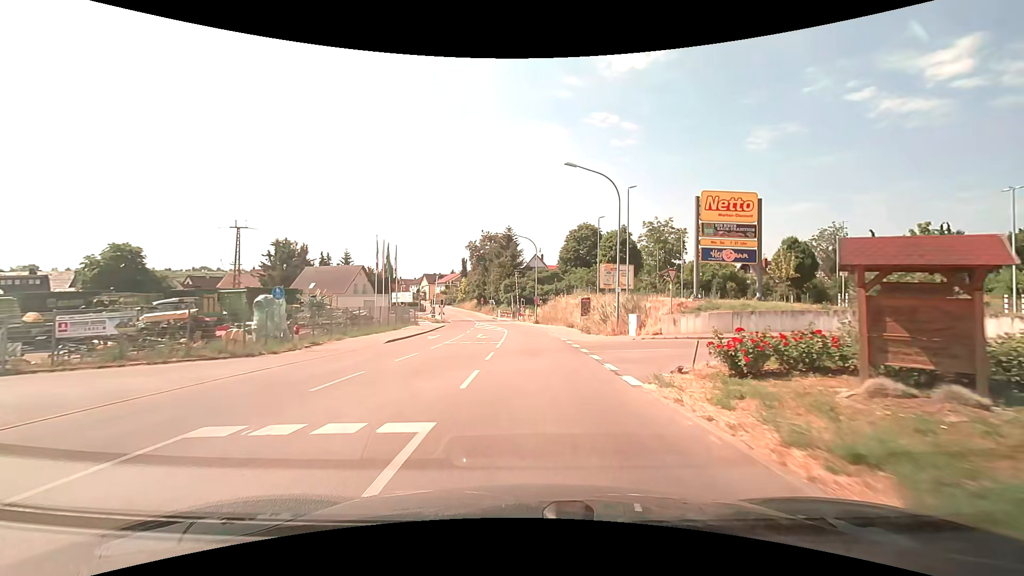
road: secondary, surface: asphalt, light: Day
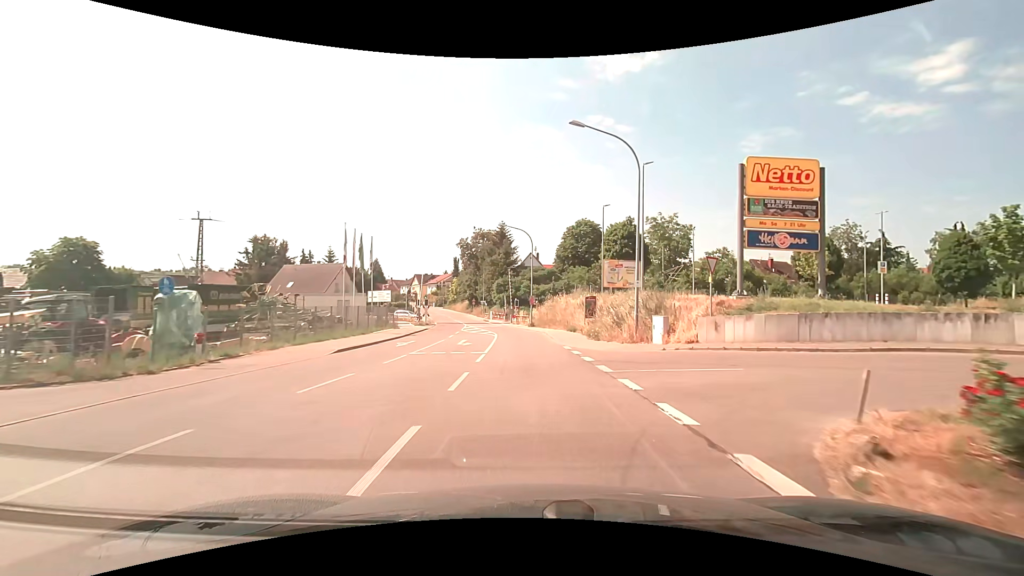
(0.0, +6.3) m; 0°
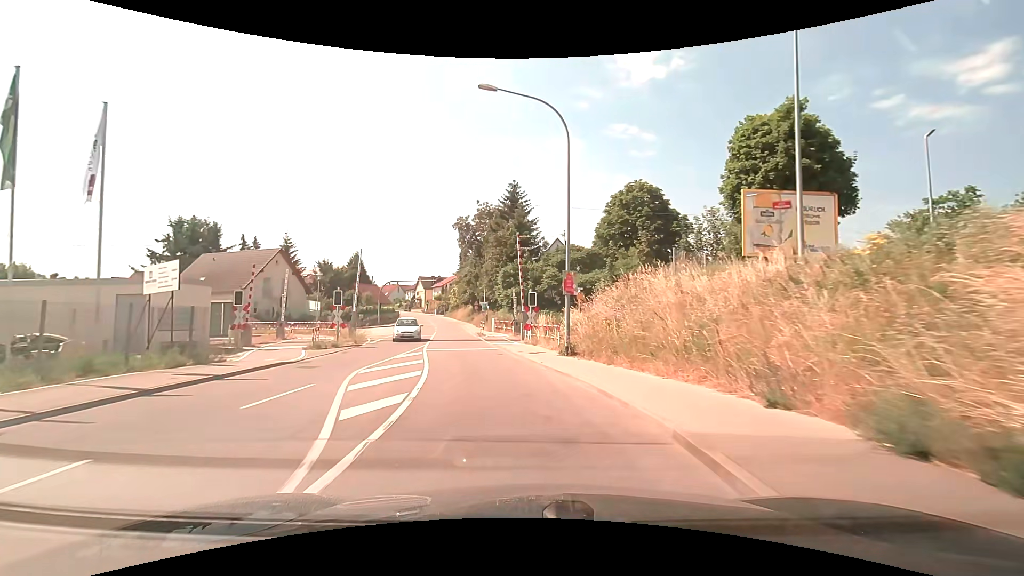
(0.0, +29.8) m; -3°
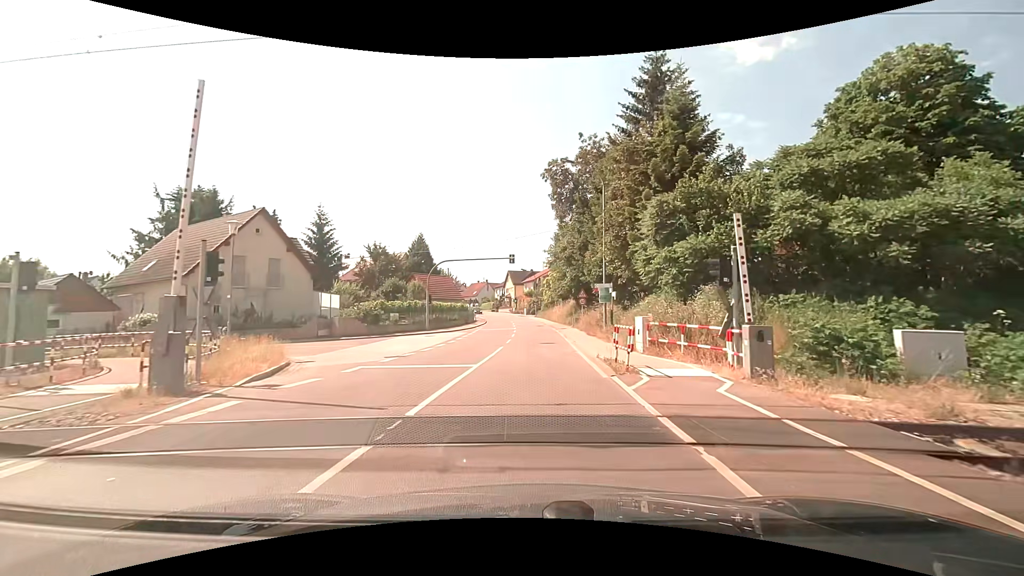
(-3.1, +26.1) m; -11°
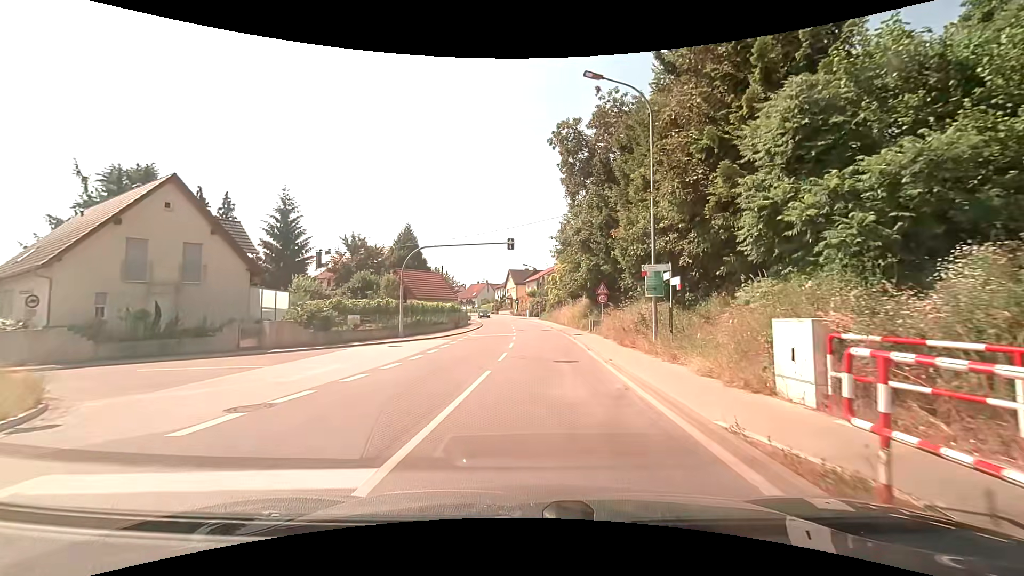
(-0.1, +9.4) m; -1°
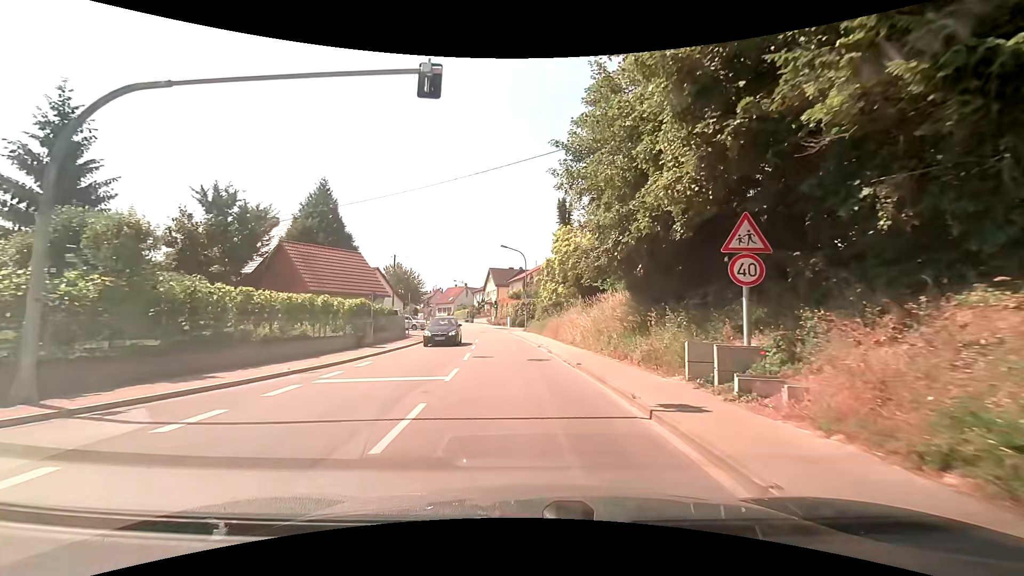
(+0.6, +23.0) m; +1°
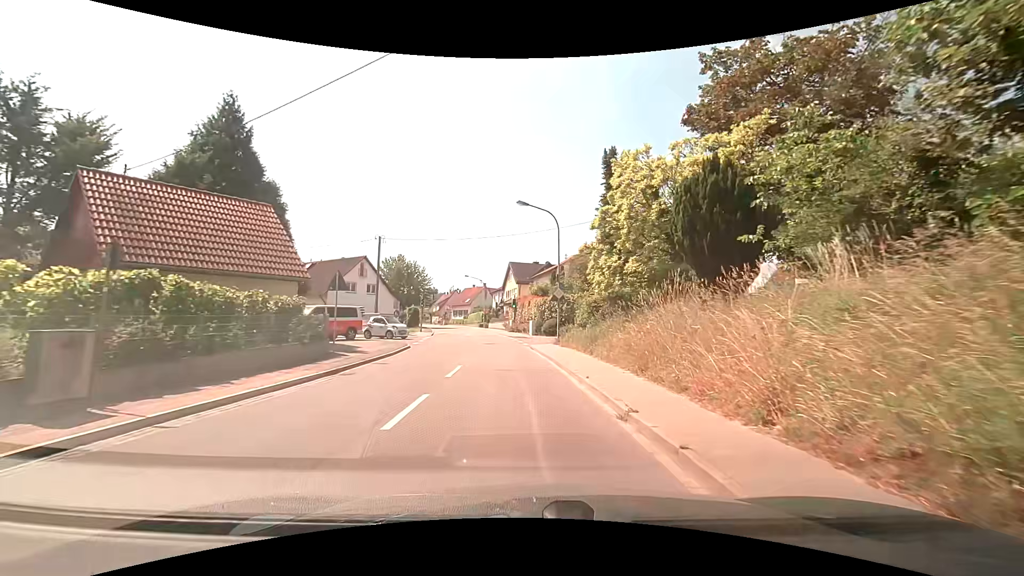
(-0.4, +16.9) m; -4°
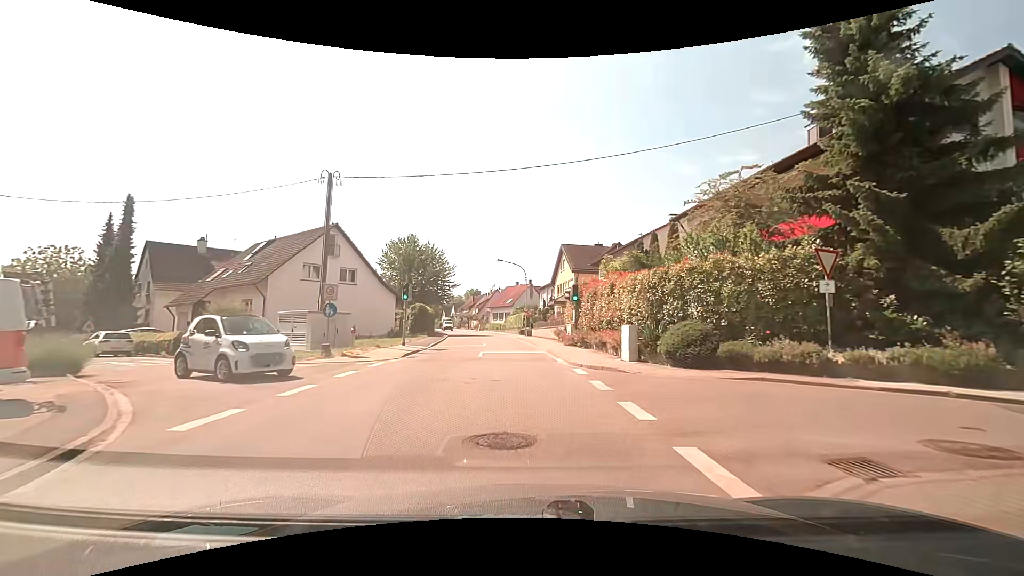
(-0.8, +22.8) m; -5°
(0, +10) (0, +20) (-1, +30) (-2, +40) (-3, +50) (-4, +60) (-6, +70) (-8, +79) (-10, +89) (-12, +99) m
